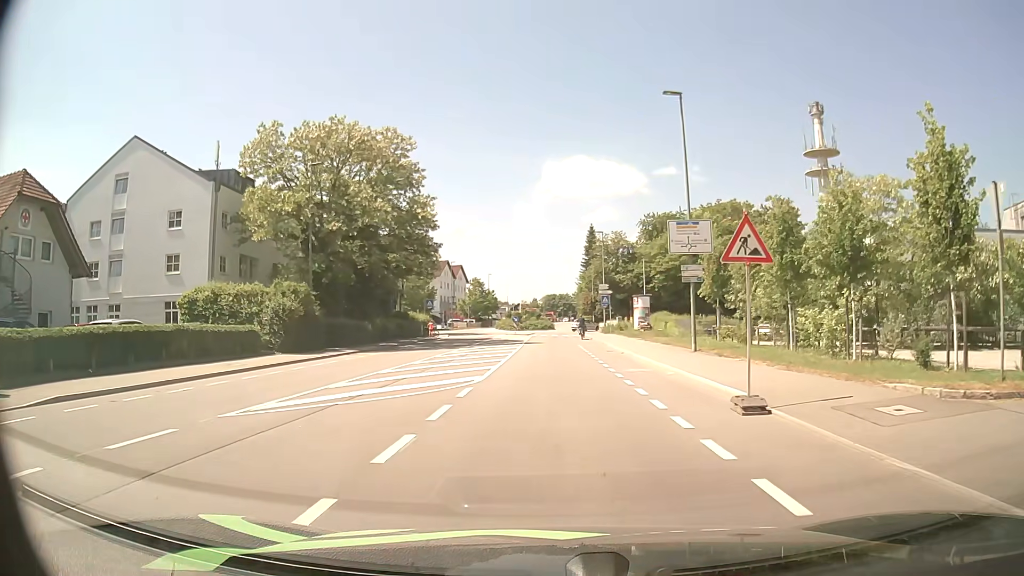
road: tertiary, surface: asphalt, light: Day
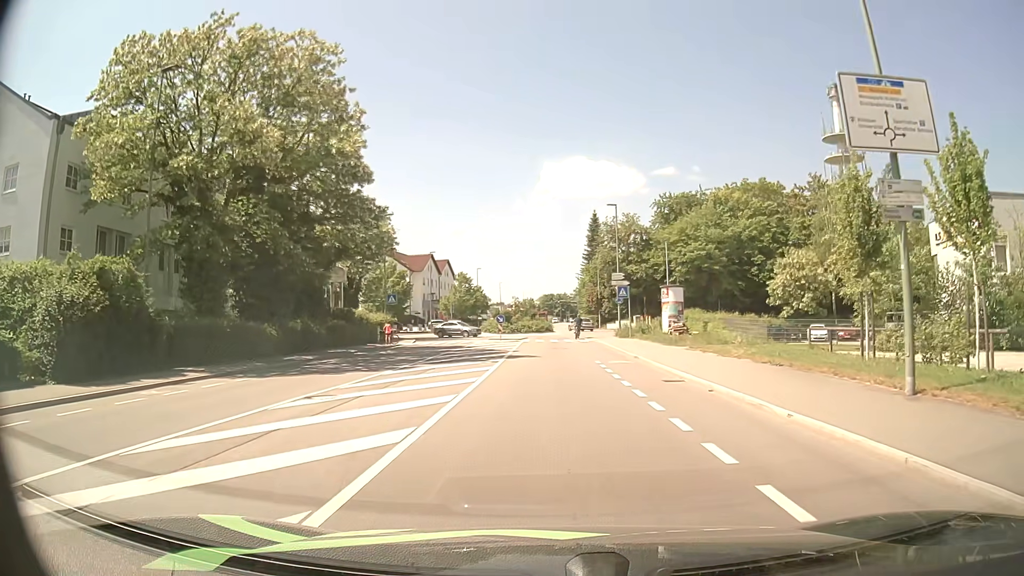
(-0.1, +16.2) m; 0°
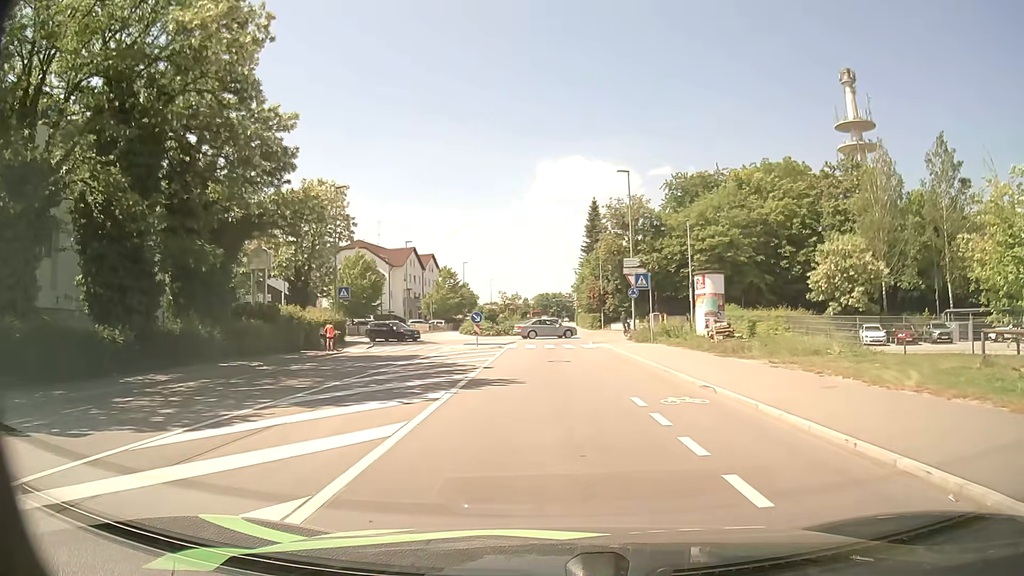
(0.0, +11.7) m; 0°
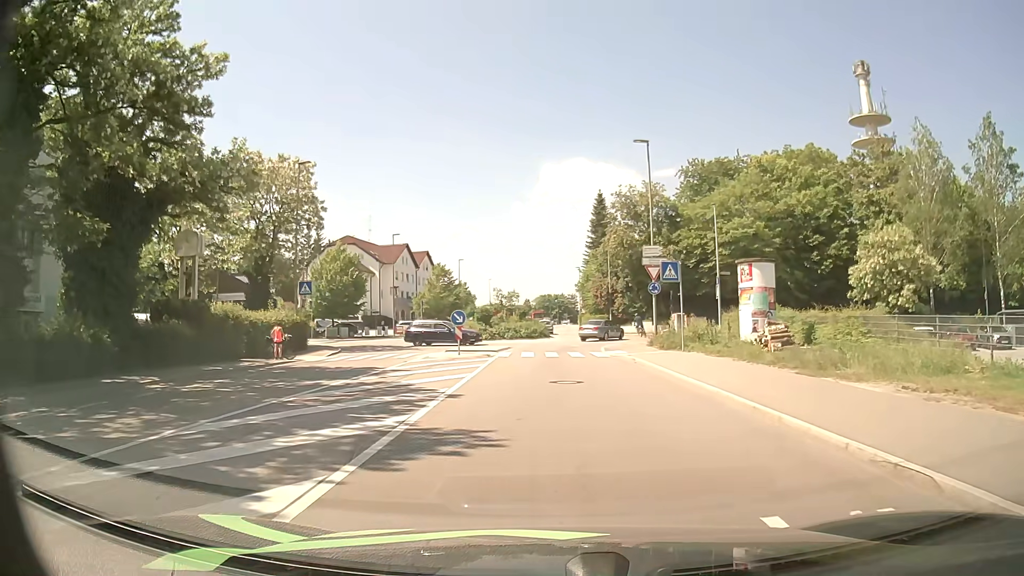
(0.0, +7.3) m; 0°
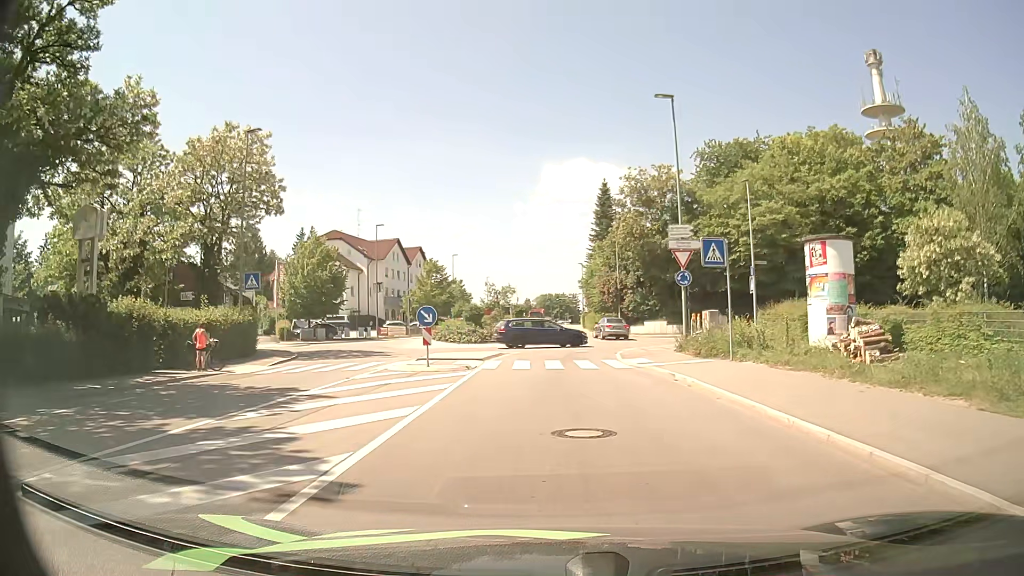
(0.0, +6.9) m; -1°
